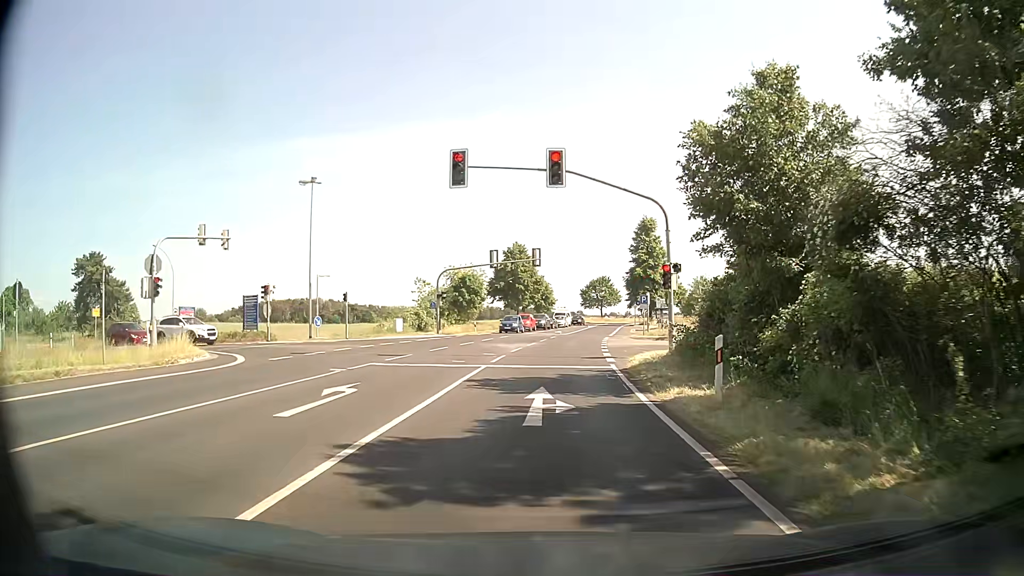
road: secondary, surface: asphalt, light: Day
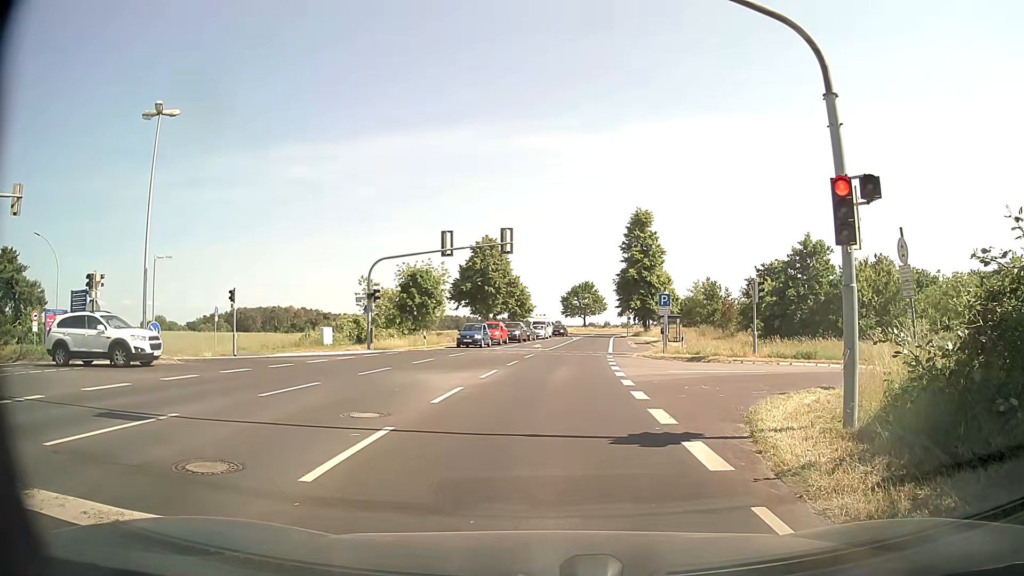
(+0.2, +14.3) m; +1°
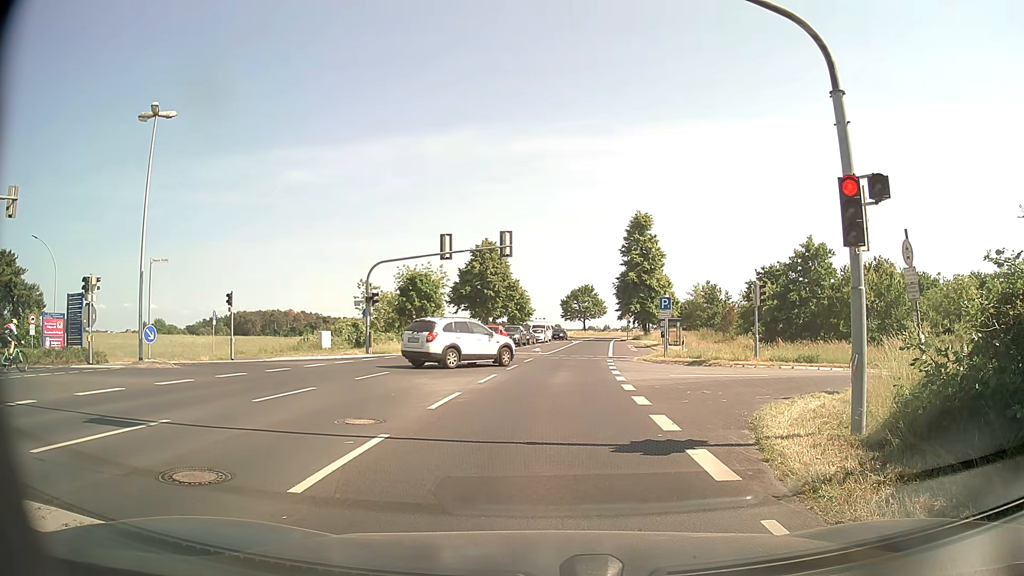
(0.0, +0.4) m; 0°
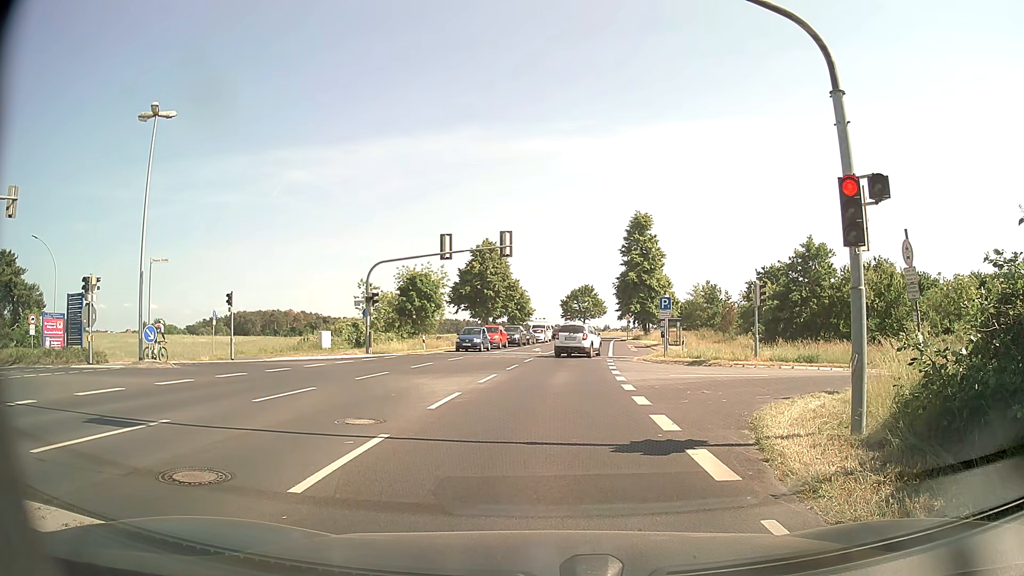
(0.0, 0.0) m; 0°
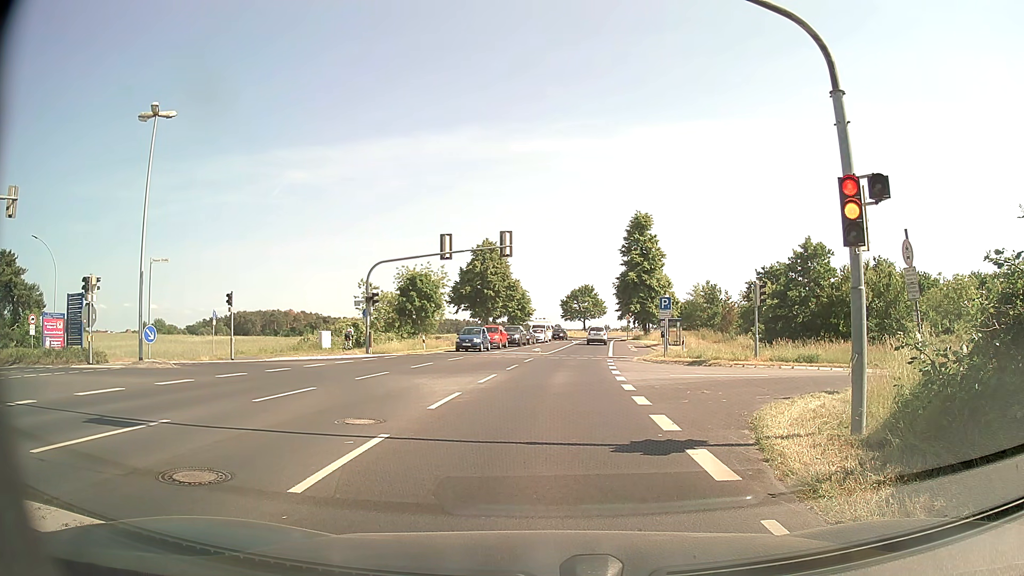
(0.0, 0.0) m; 0°
